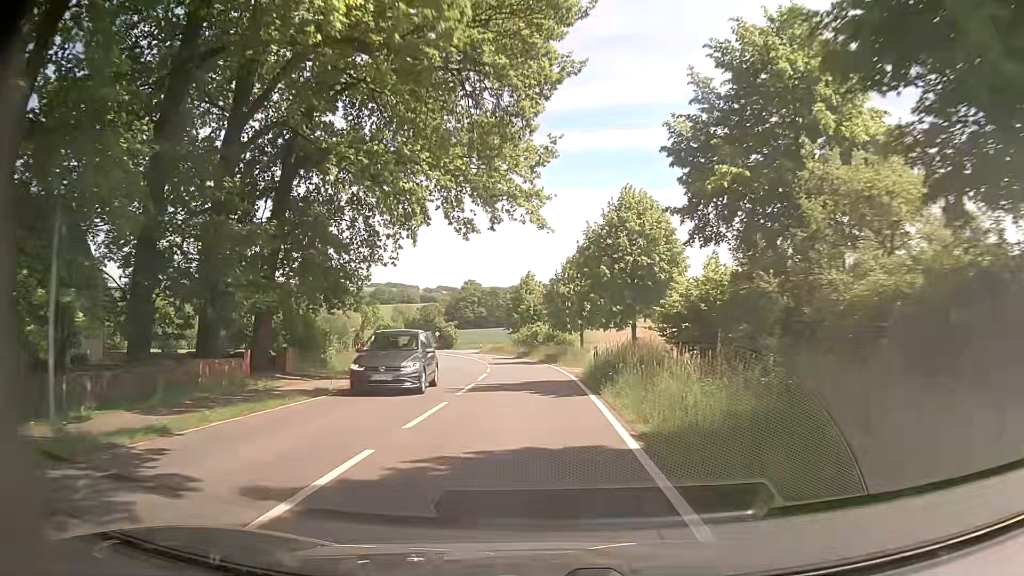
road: tertiary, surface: asphalt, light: Day
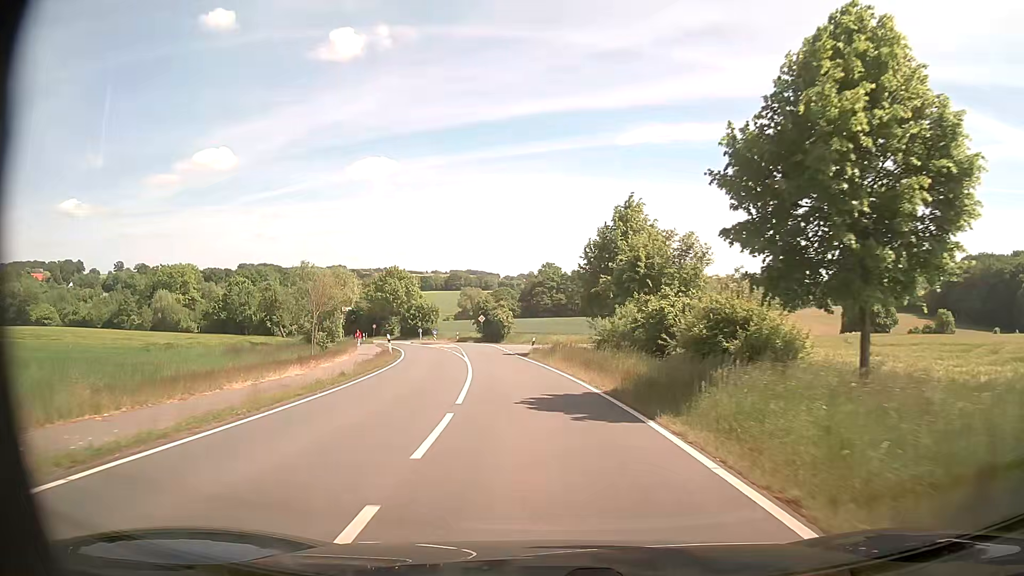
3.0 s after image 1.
(-2.0, +39.0) m; -7°
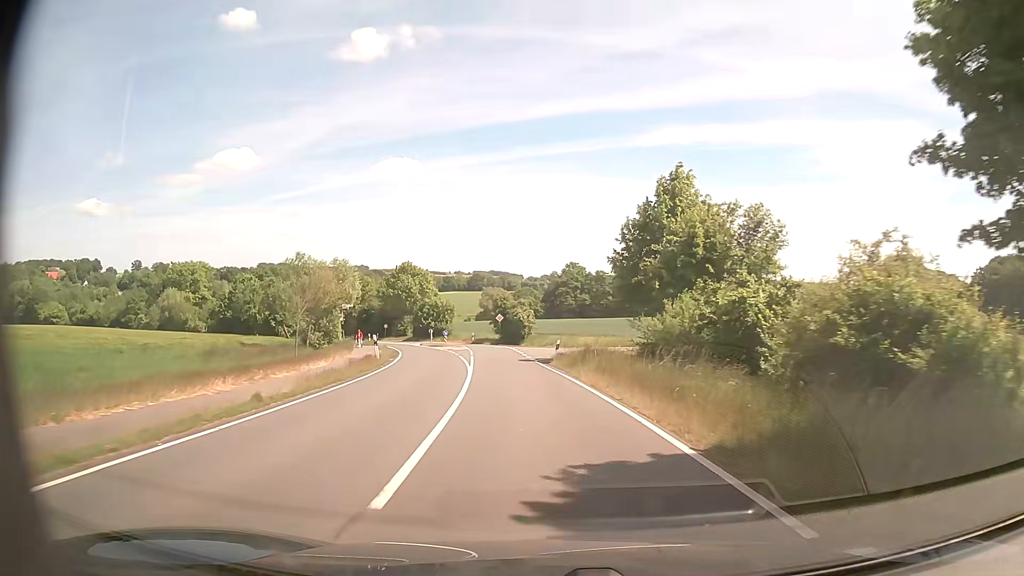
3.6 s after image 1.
(-0.1, +7.8) m; -1°
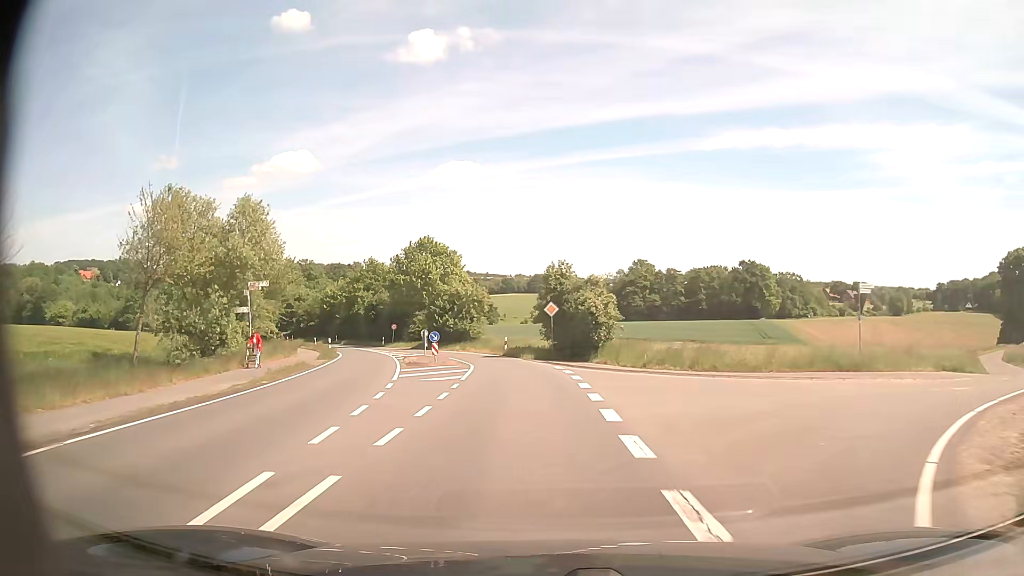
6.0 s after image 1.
(-1.6, +30.9) m; -6°
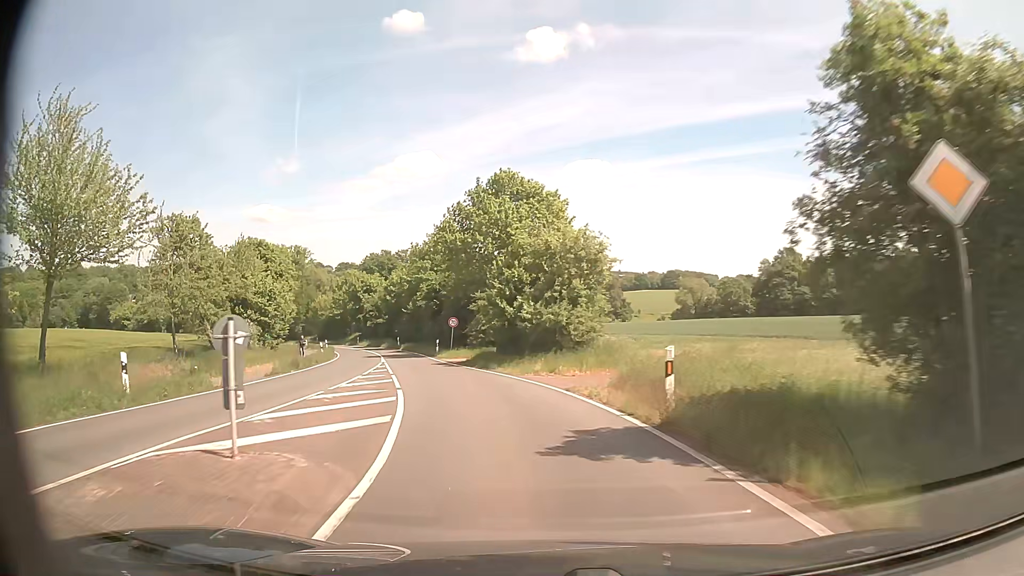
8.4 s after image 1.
(-2.0, +30.8) m; -11°
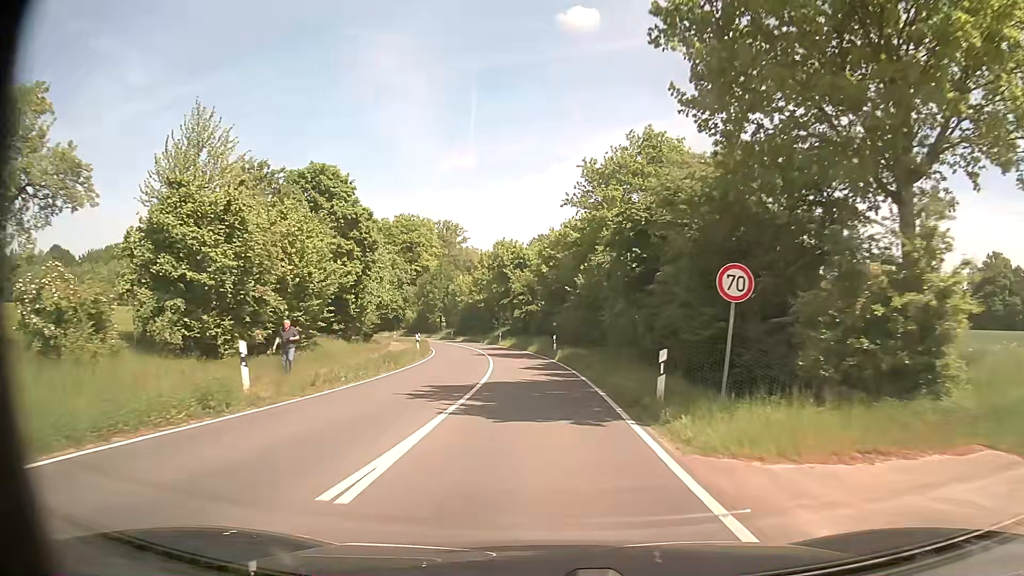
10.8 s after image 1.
(-5.8, +31.9) m; -15°
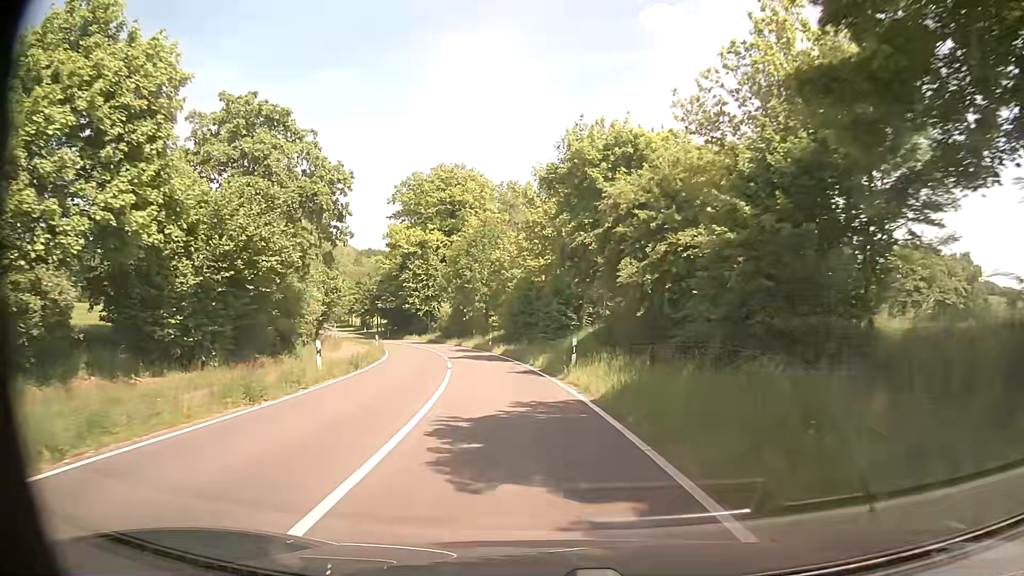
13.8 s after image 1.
(-2.3, +42.7) m; -8°
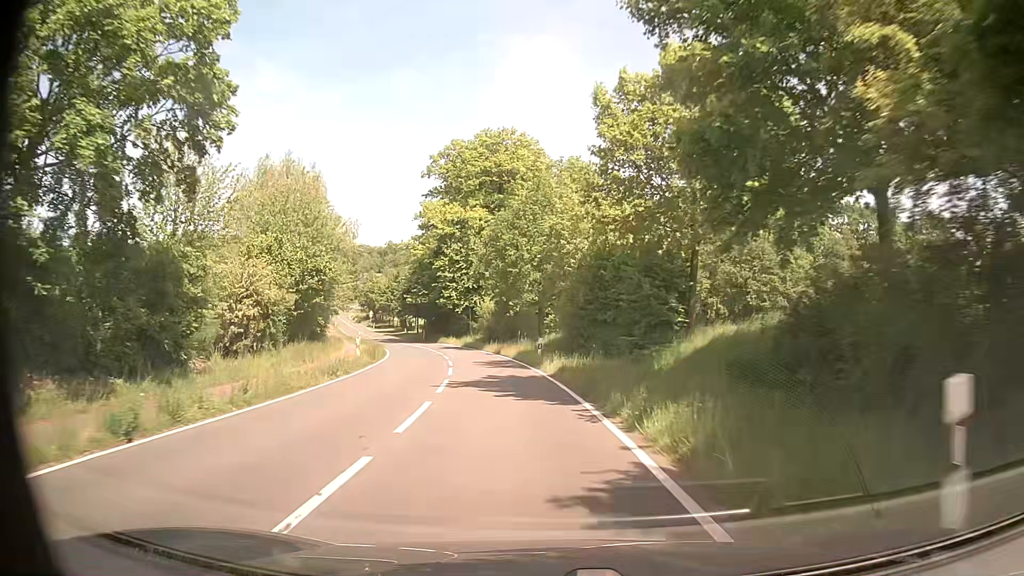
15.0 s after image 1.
(-0.6, +16.9) m; -5°
